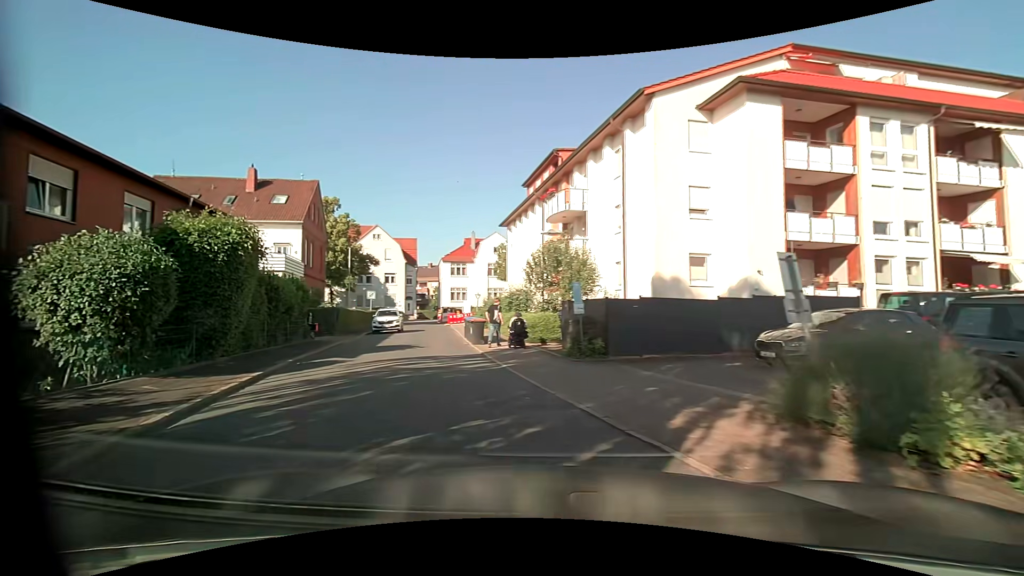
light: Day
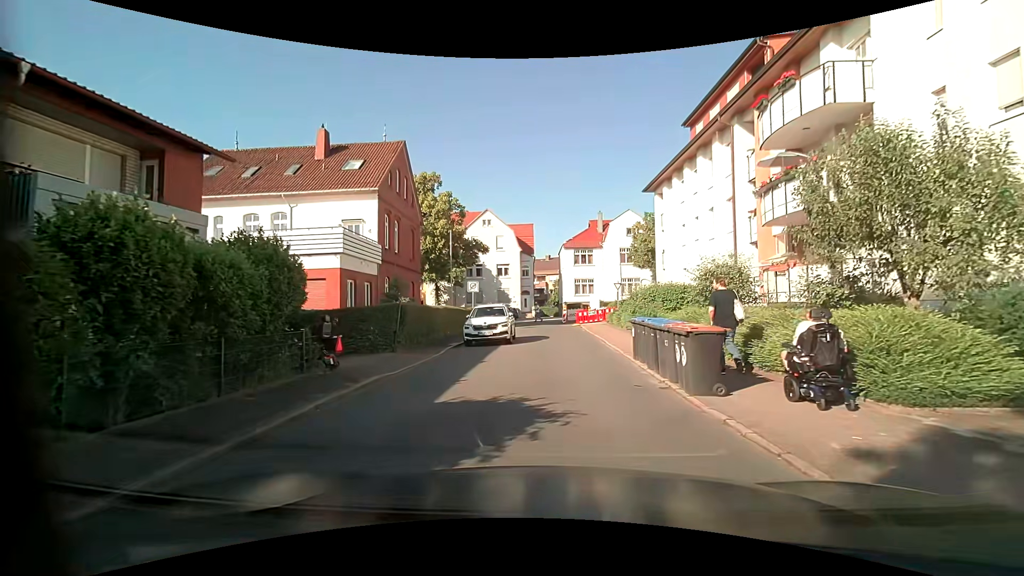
(-2.8, +12.8) m; -13°
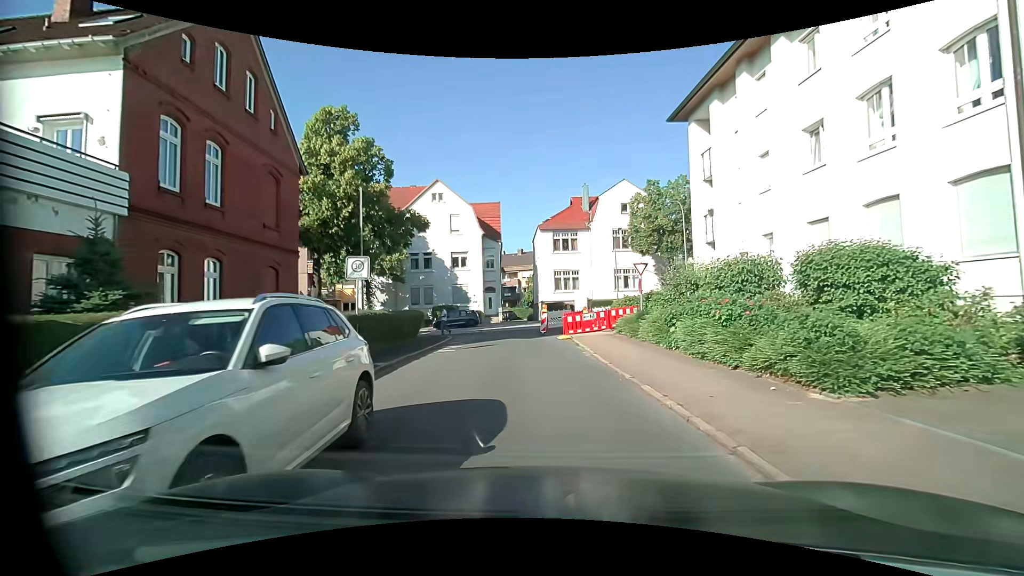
(+0.1, +16.1) m; +2°
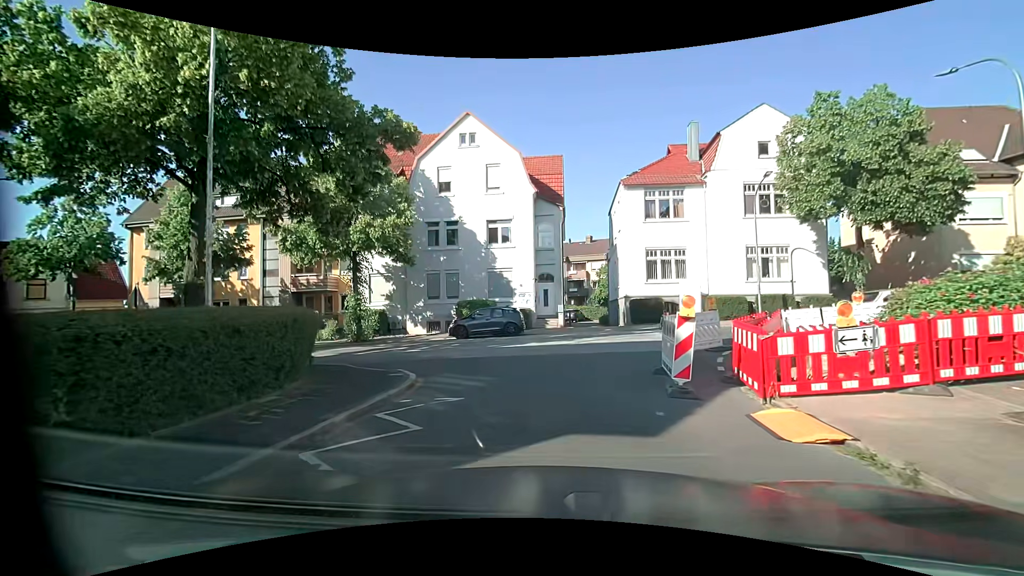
(-0.6, +16.7) m; -7°
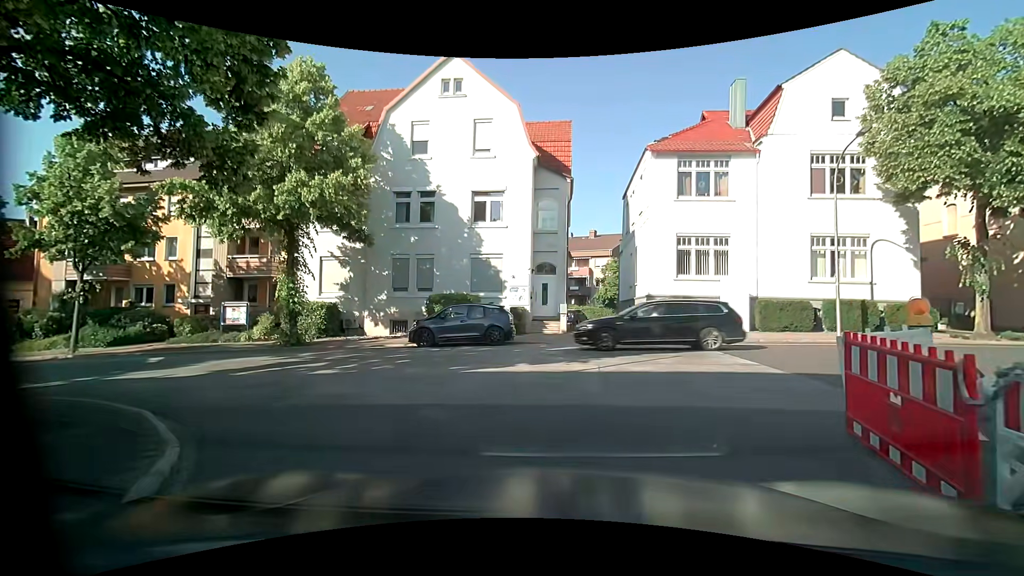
(0.0, +7.1) m; +2°
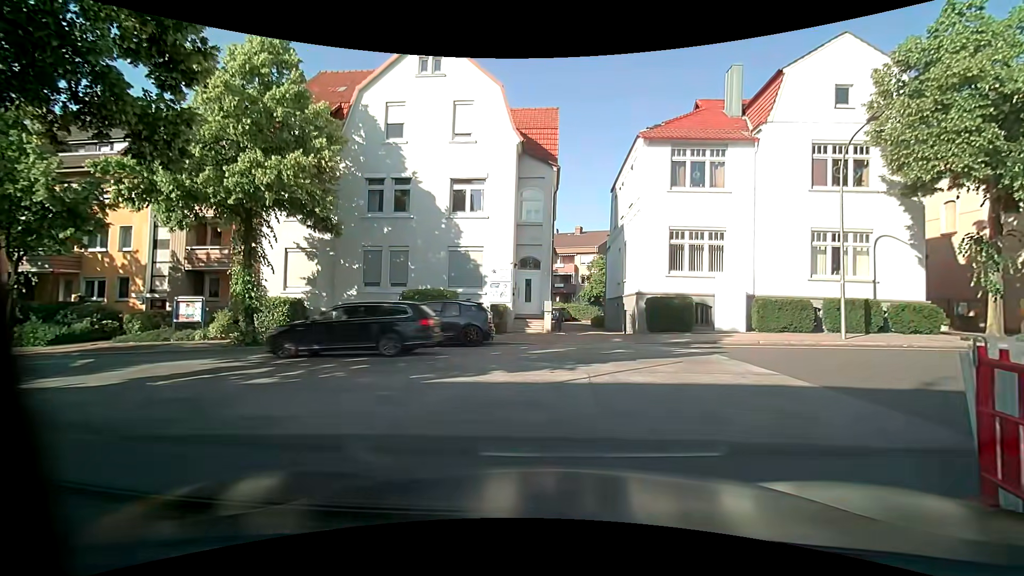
(0.0, +1.7) m; 0°
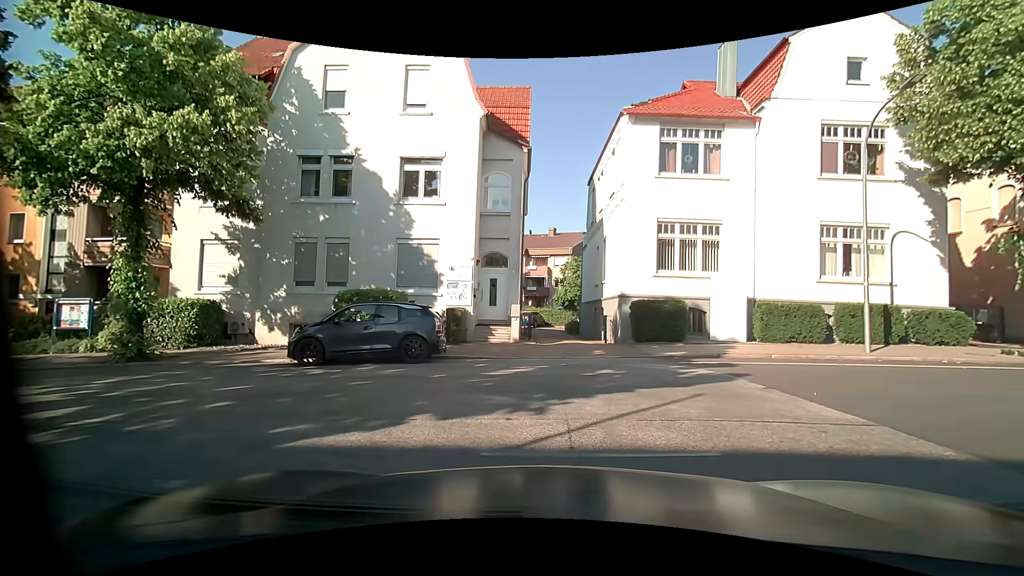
(+0.1, +3.5) m; +3°
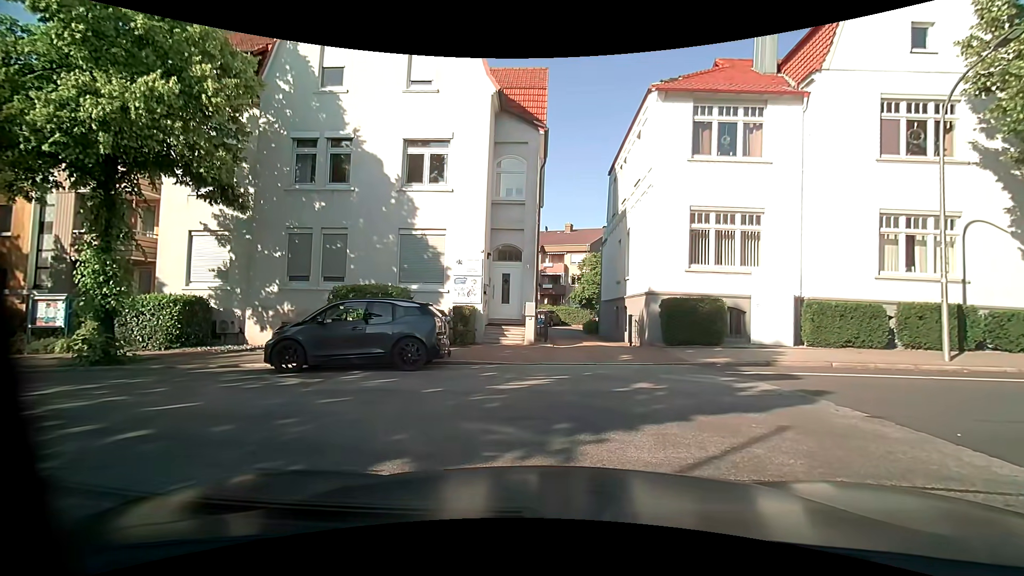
(0.0, +1.9) m; 0°
